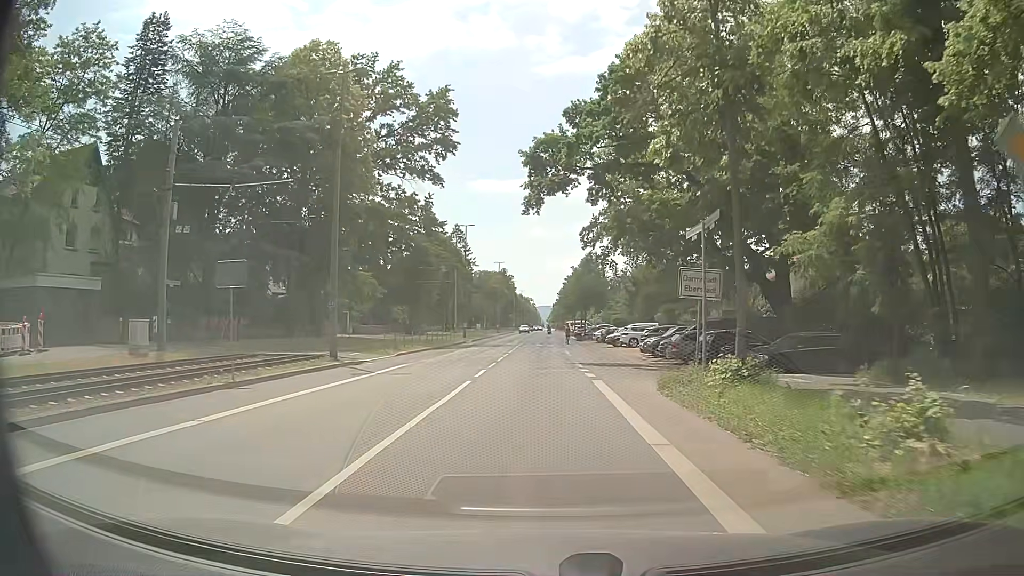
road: tertiary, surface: asphalt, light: Day
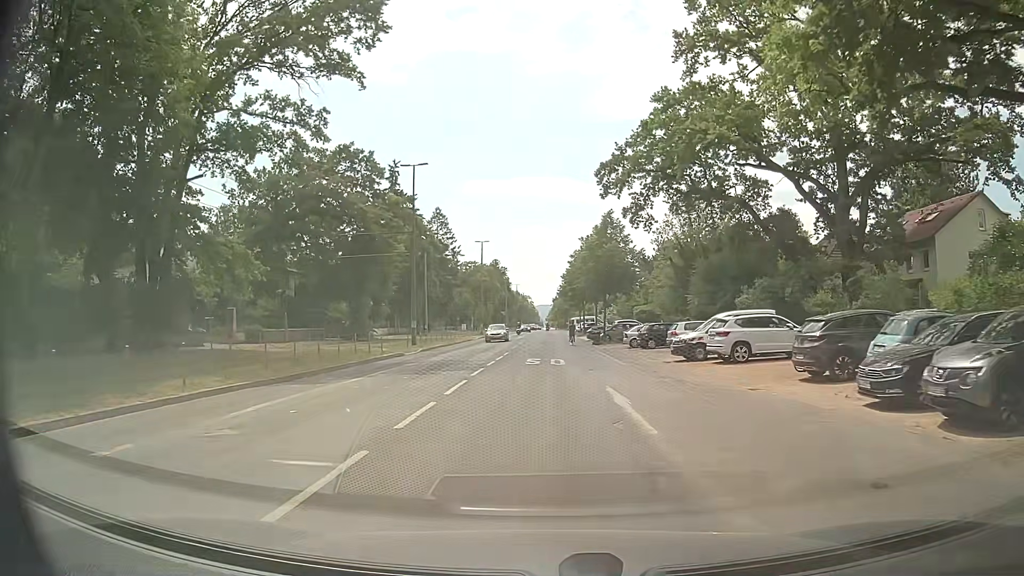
(+0.2, +27.9) m; +1°
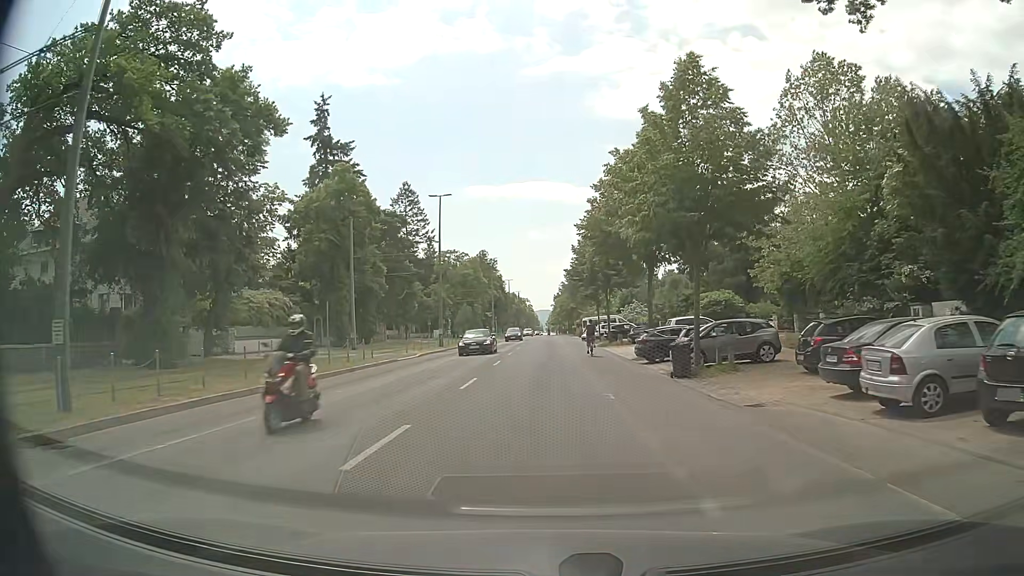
(-0.1, +34.0) m; -1°
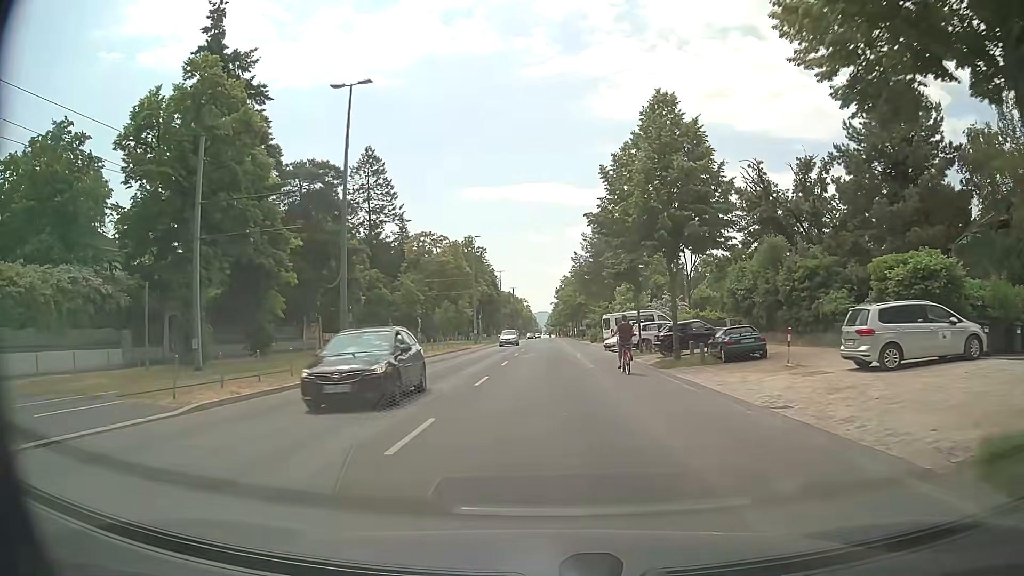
(0.0, +26.3) m; 0°
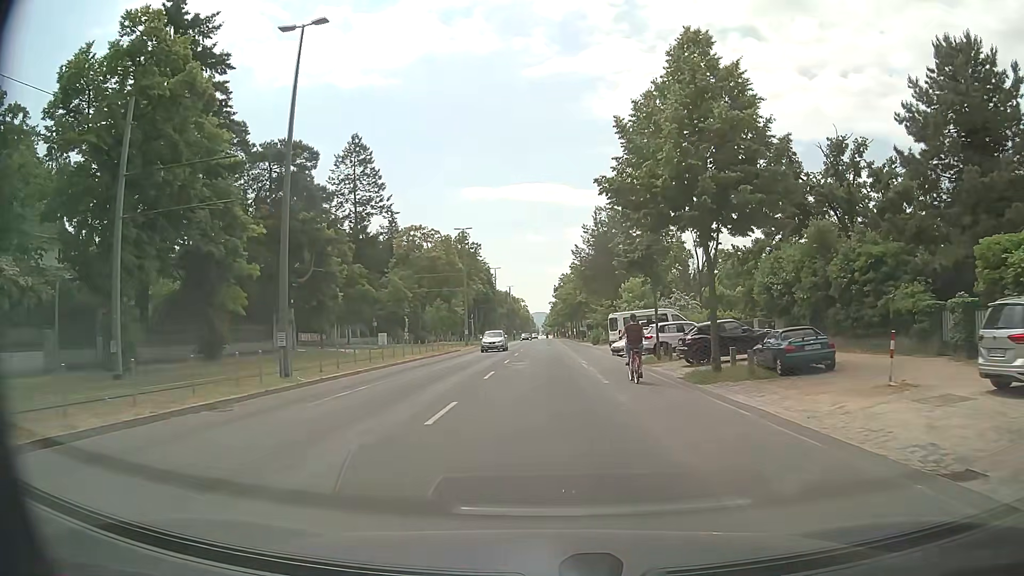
(0.0, +6.4) m; 0°
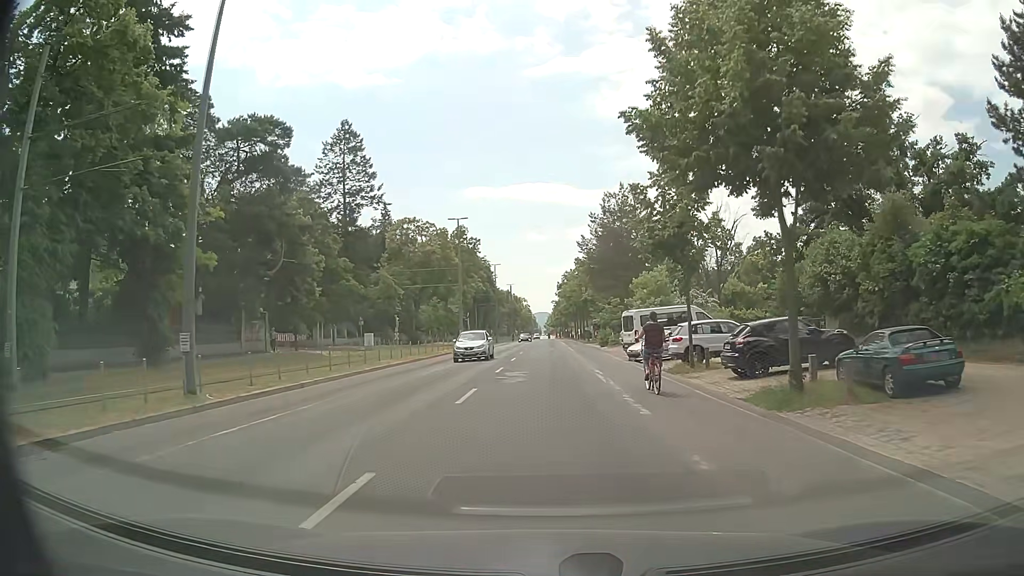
(0.0, +6.3) m; 0°
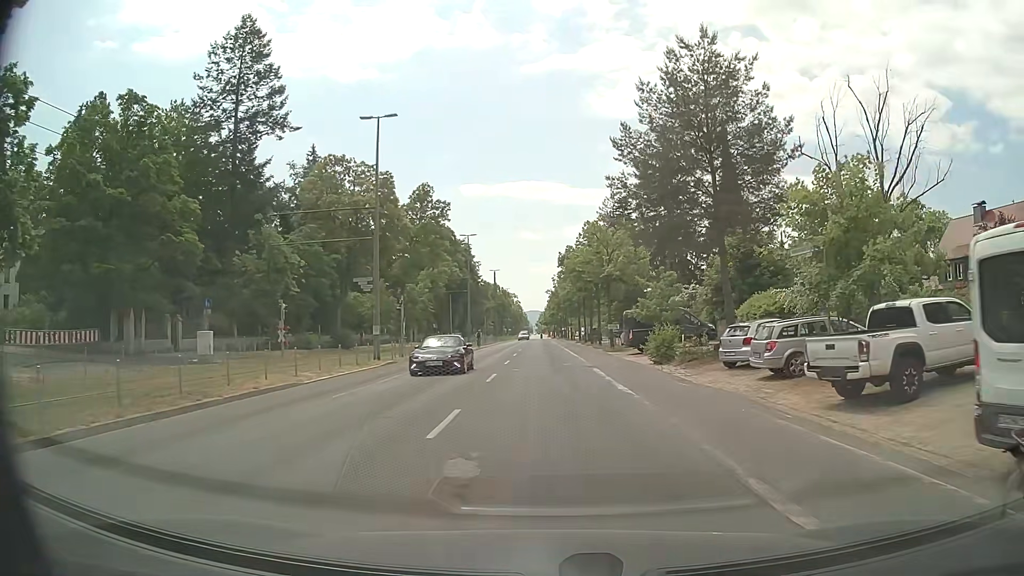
(-0.1, +31.1) m; +1°
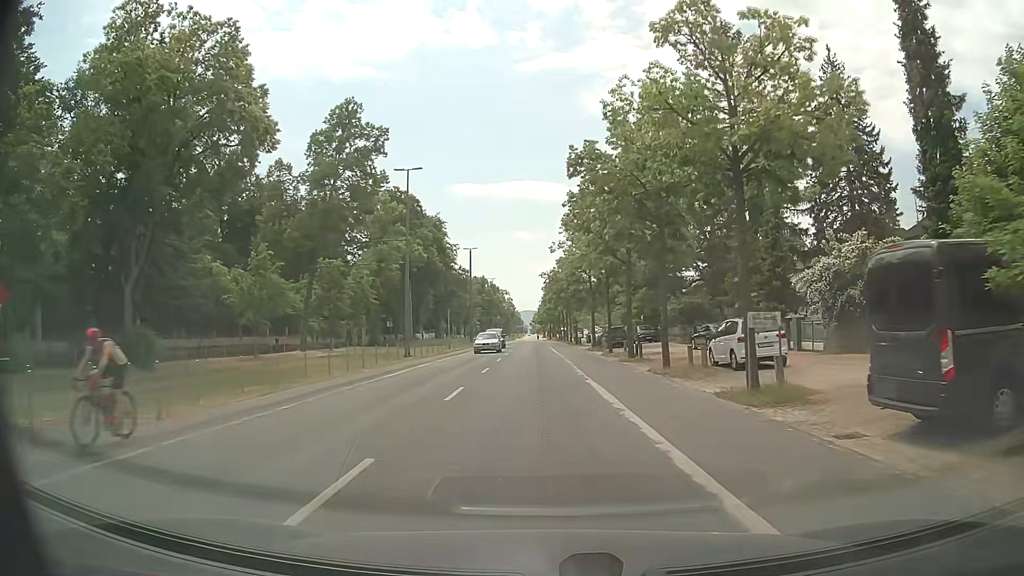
(+0.2, +31.5) m; +1°
(0, +10) (0, +20) (0, +30) (-1, +40) (-1, +50) (-1, +60) (-1, +70) (-1, +80) (-2, +90) (-2, +100) m
